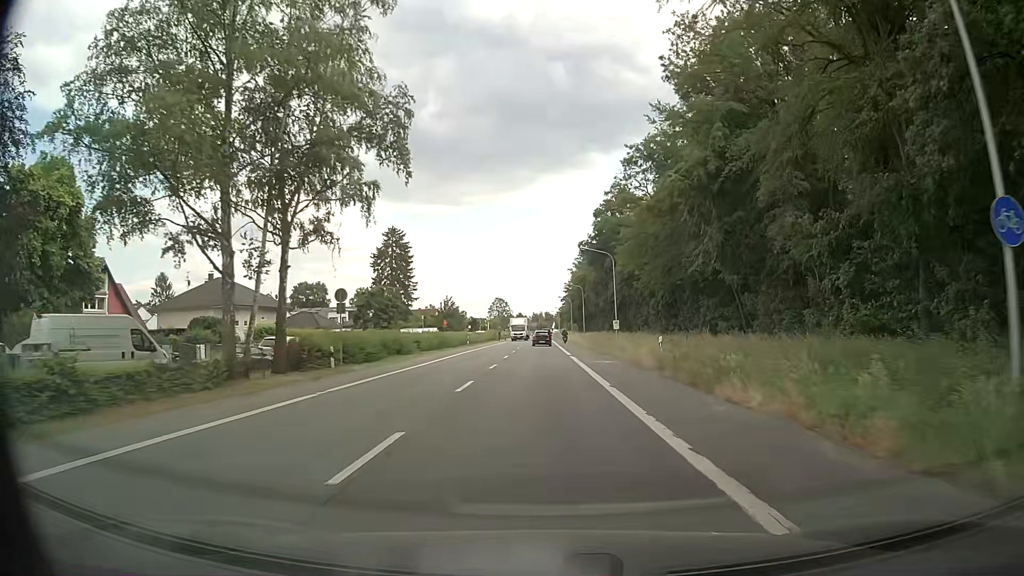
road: primary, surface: asphalt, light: Day
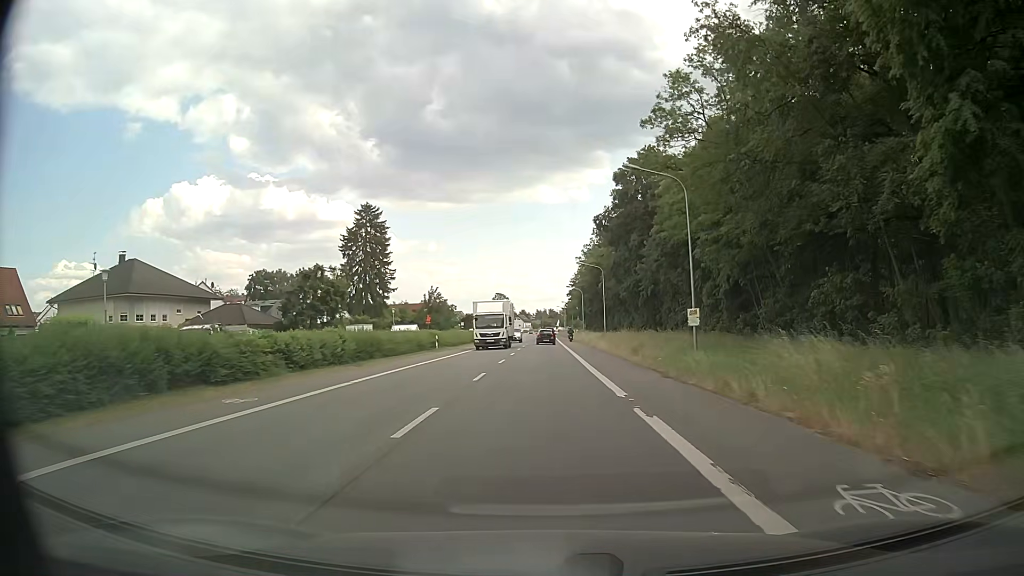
(+0.1, +24.6) m; 0°
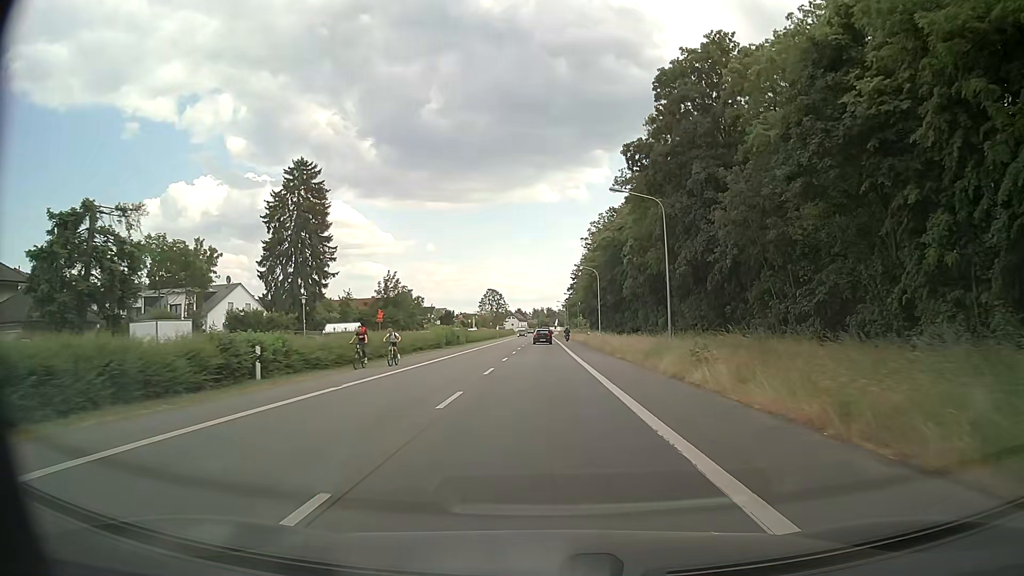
(+0.1, +32.9) m; 0°
(0, +10) (0, +20) (0, +30) (0, +40) (0, +50) (+1, +60) (+1, +70) (+1, +80) (+1, +90) (+1, +100) m
